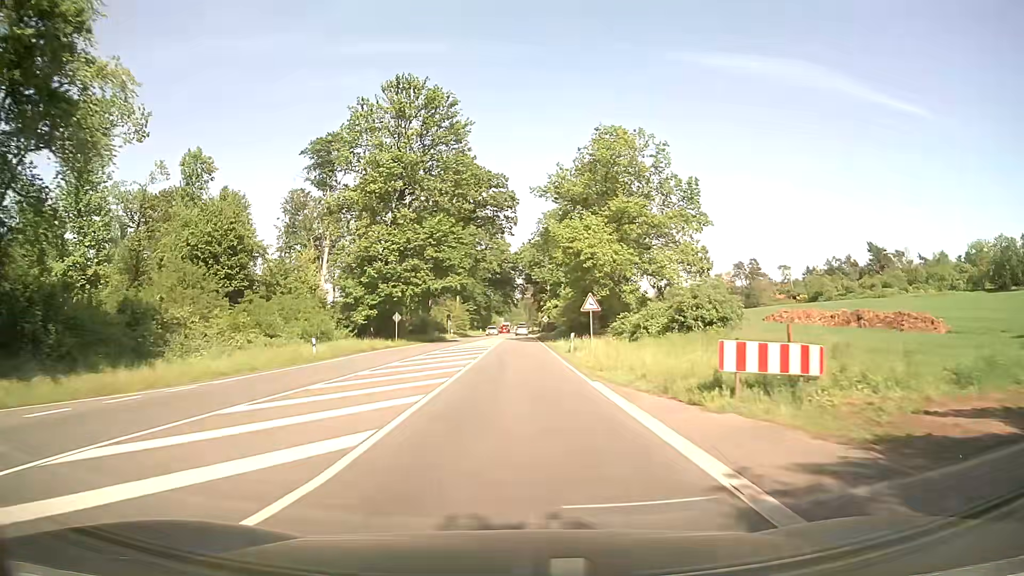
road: primary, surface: asphalt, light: Day
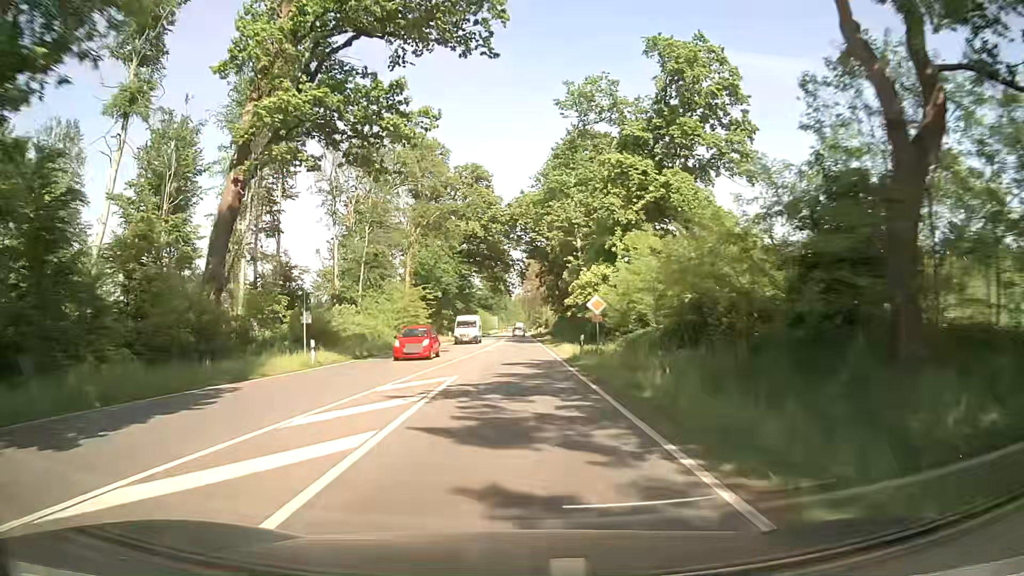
(+0.2, +56.3) m; 0°
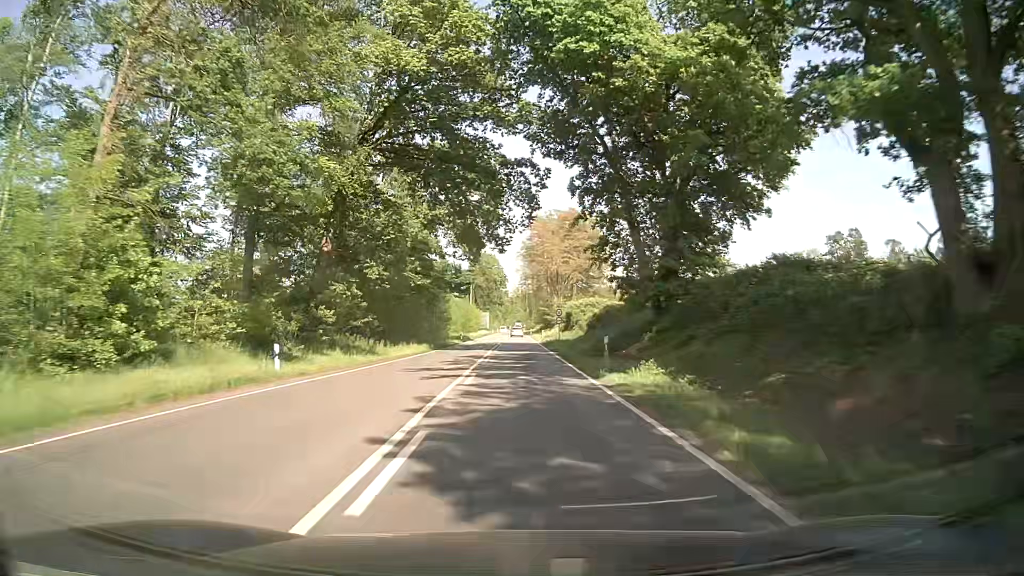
(+0.2, +56.4) m; 0°
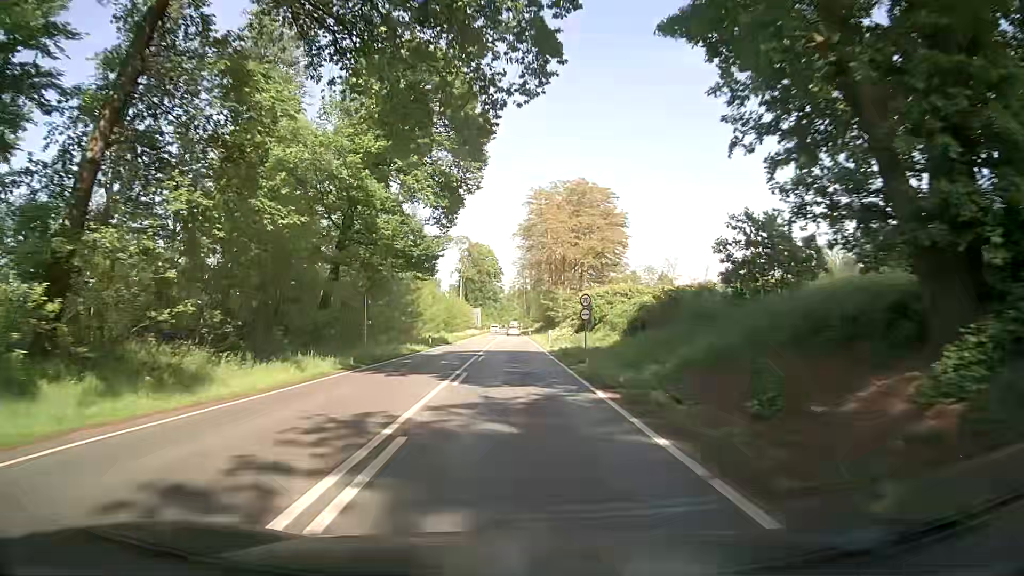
(+0.2, +22.6) m; +1°
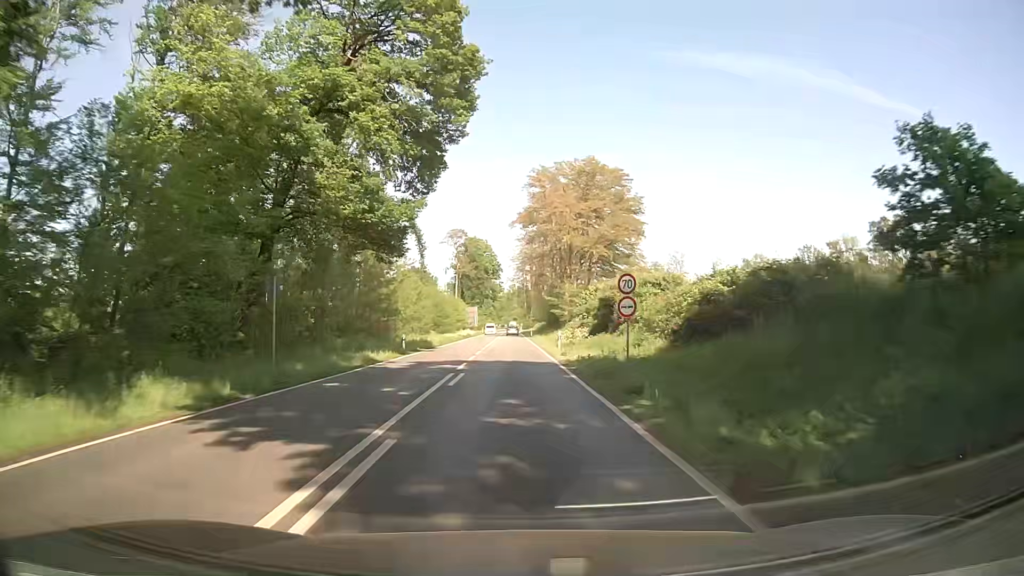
(0.0, +11.3) m; 0°
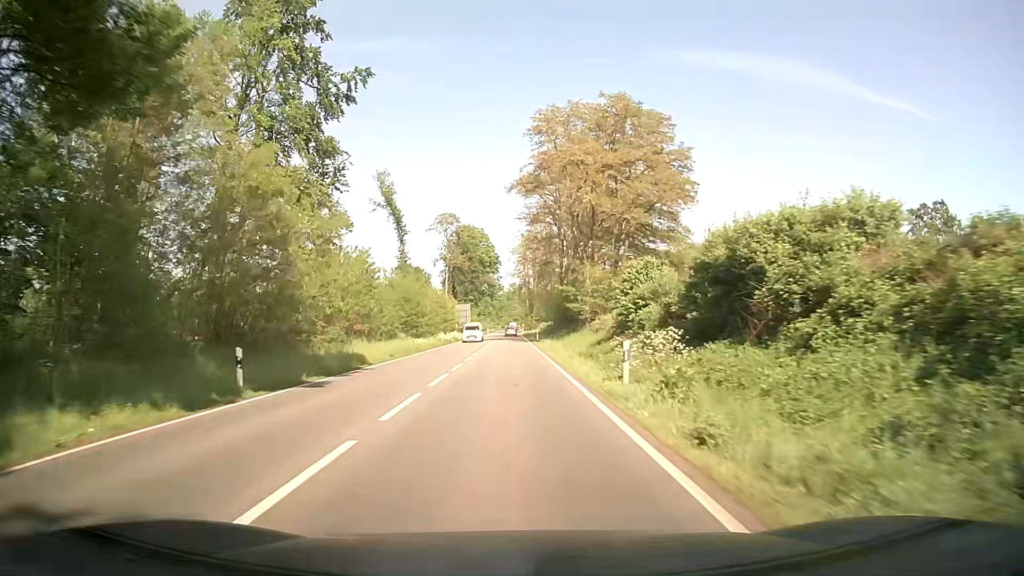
(0.0, +22.6) m; 0°
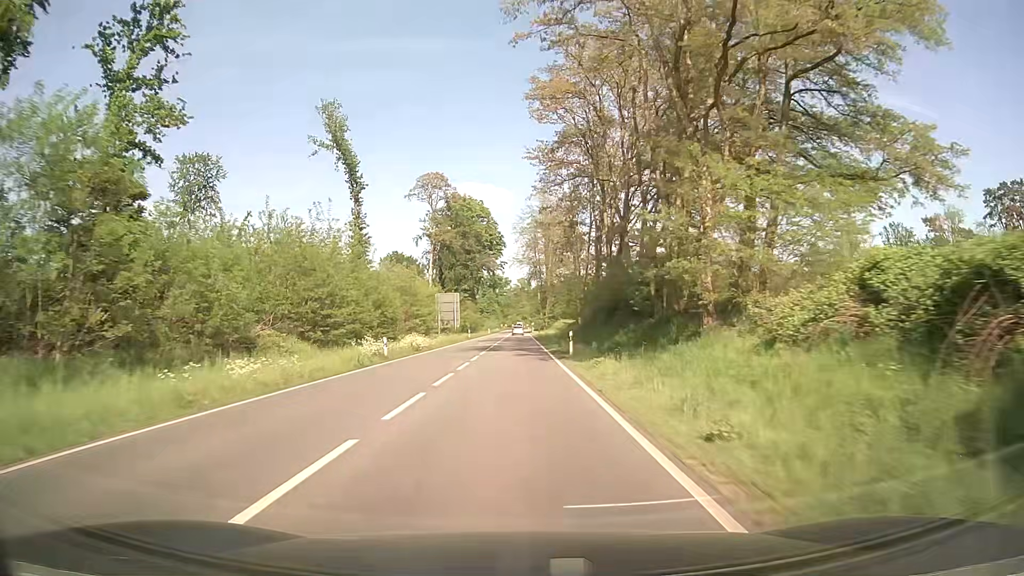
(-0.3, +33.9) m; -1°
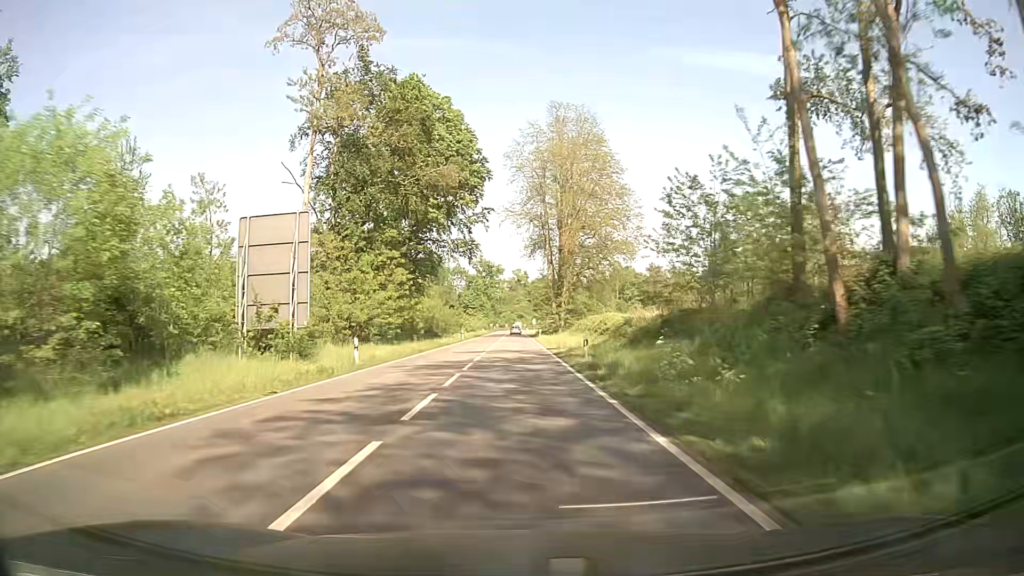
(0.0, +56.6) m; +1°
(0, +10) (0, +20) (0, +30) (0, +40) (0, +50) (0, +60) (0, +70) (0, +80) (0, +90) (-1, +100) m
